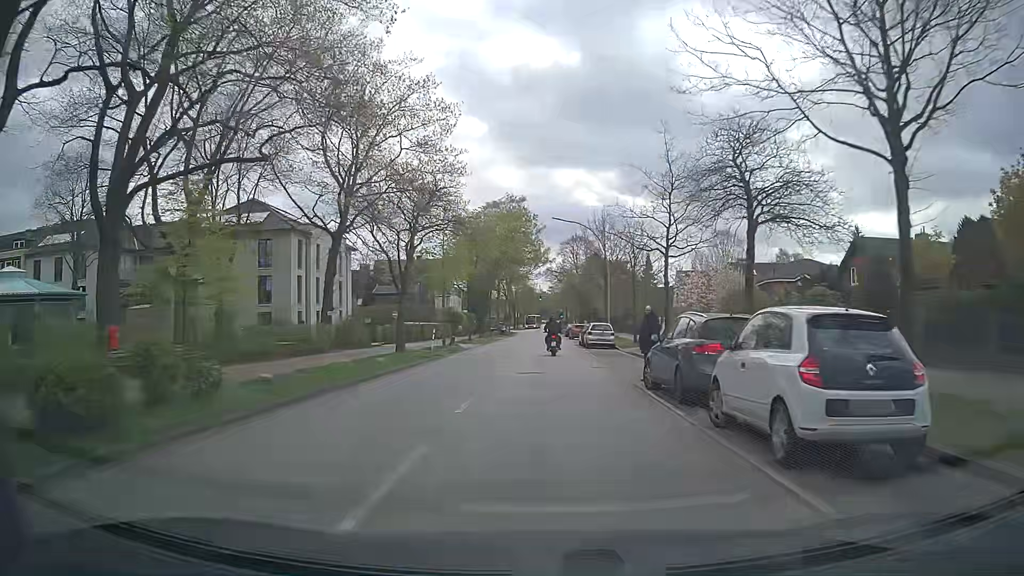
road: secondary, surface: asphalt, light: Day
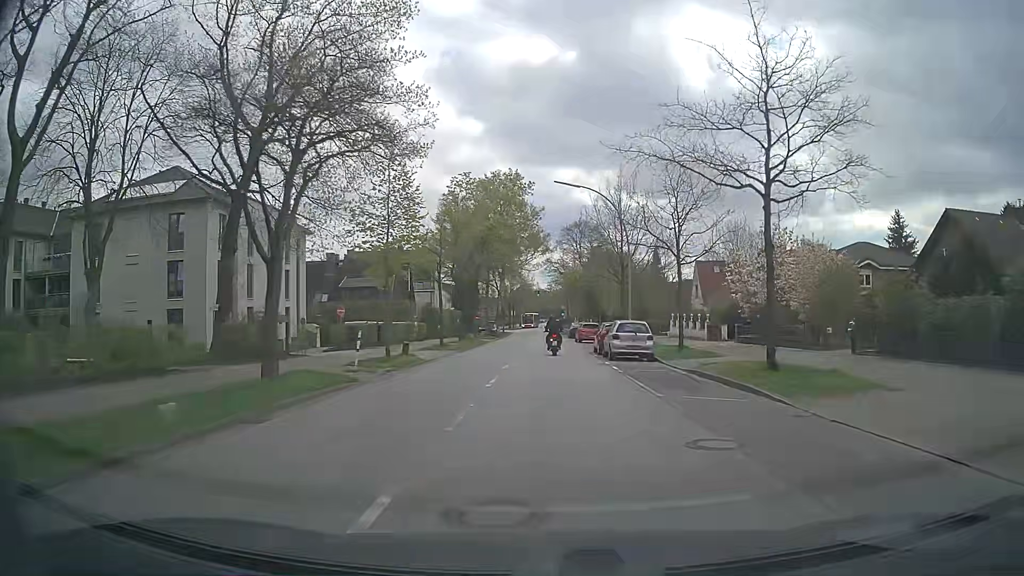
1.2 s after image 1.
(-0.1, +13.8) m; 0°
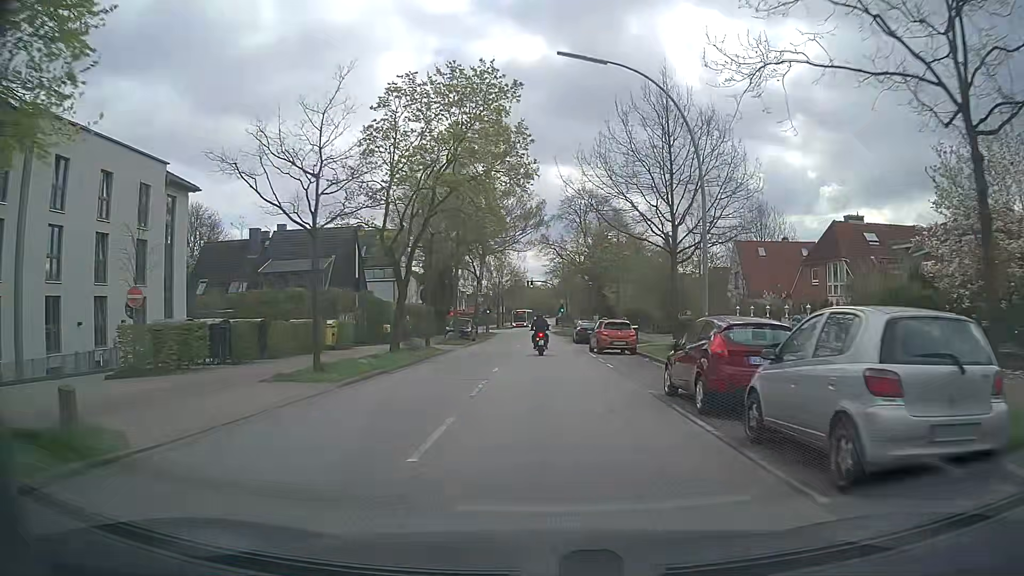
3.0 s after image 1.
(0.0, +20.0) m; 0°
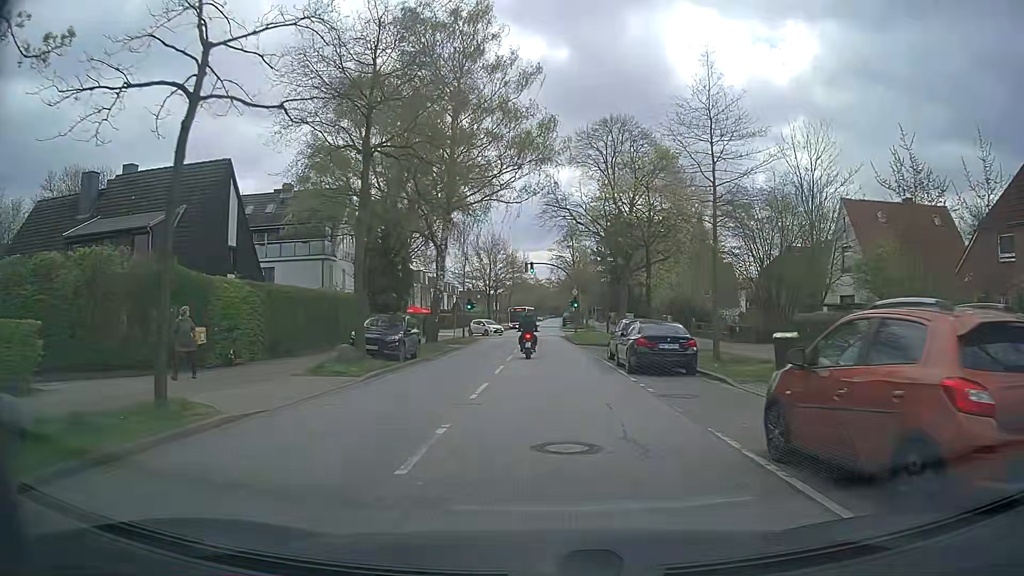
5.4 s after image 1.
(-0.1, +24.5) m; -1°
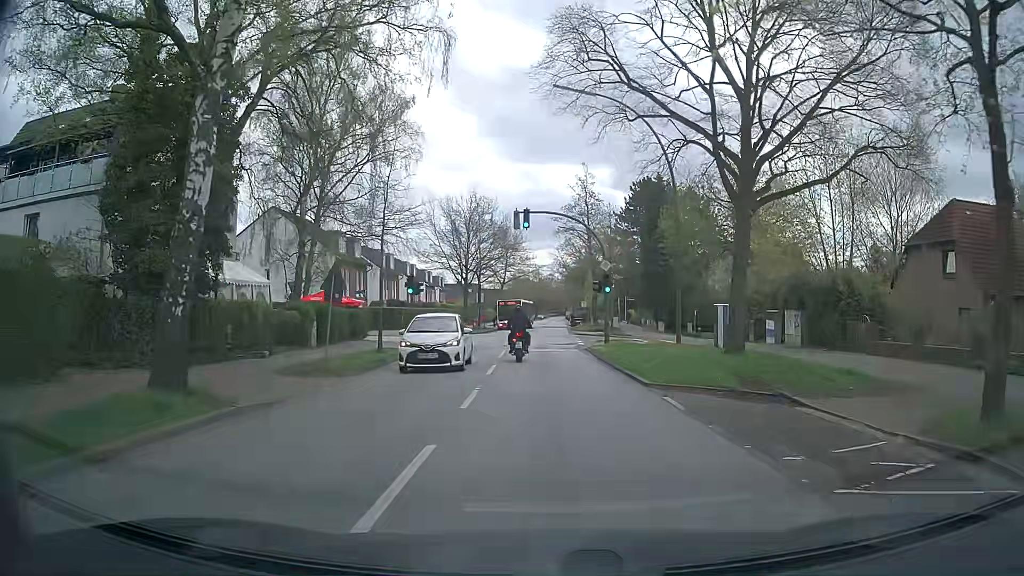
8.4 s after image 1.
(+0.1, +25.6) m; -1°
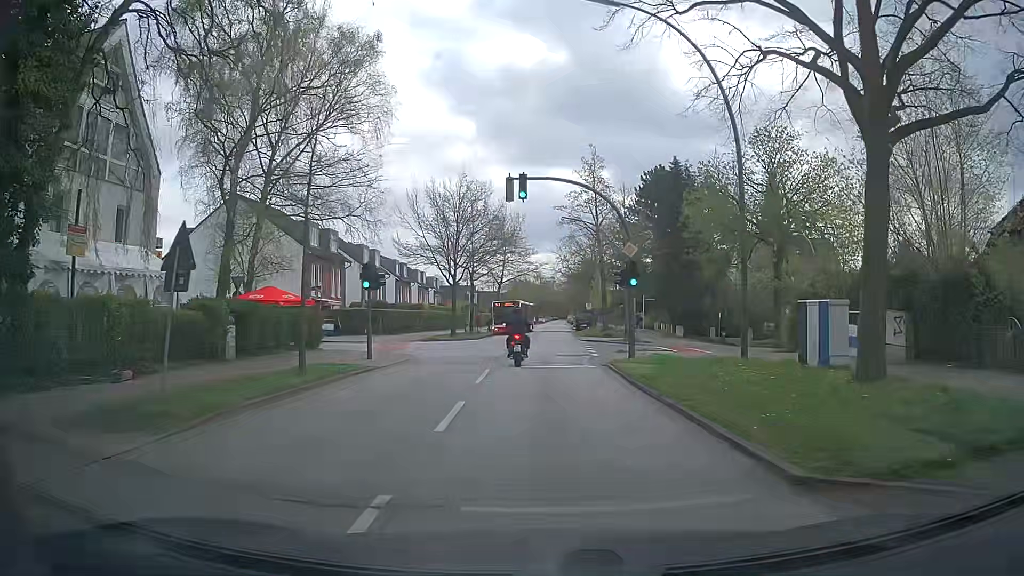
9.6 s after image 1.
(+0.1, +8.0) m; 0°
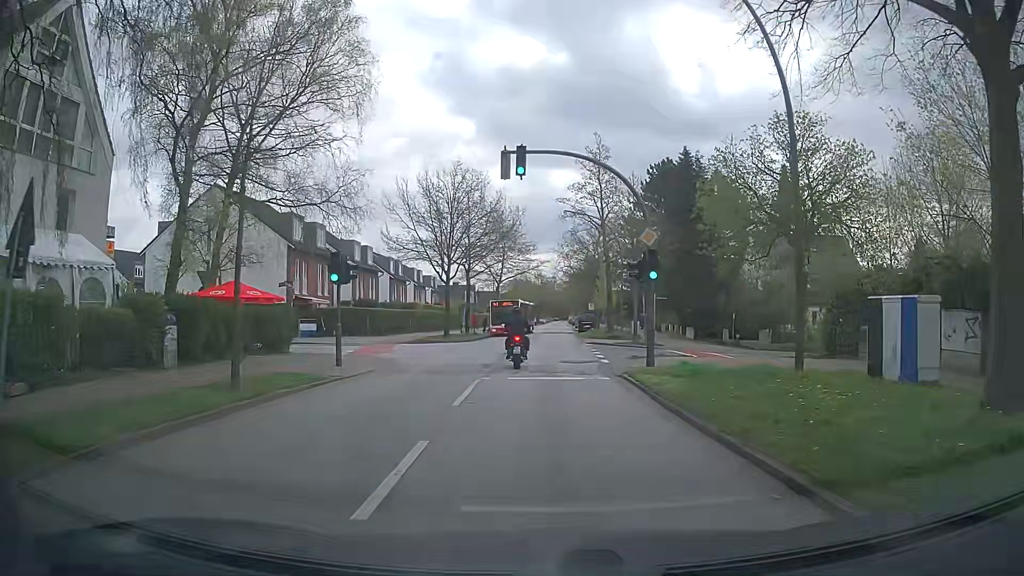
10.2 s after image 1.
(0.0, +3.7) m; -1°
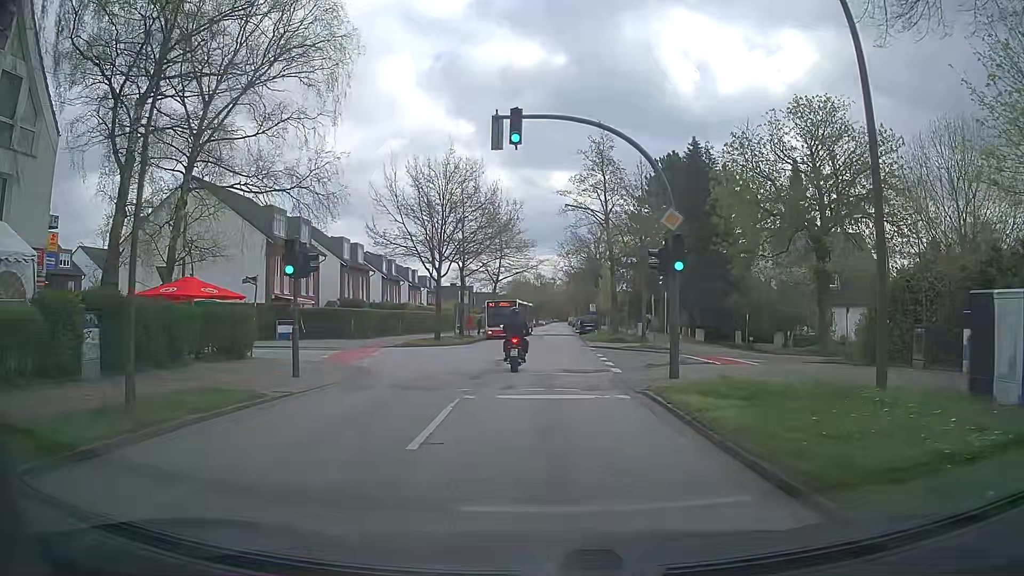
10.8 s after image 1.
(+0.1, +3.5) m; +1°
